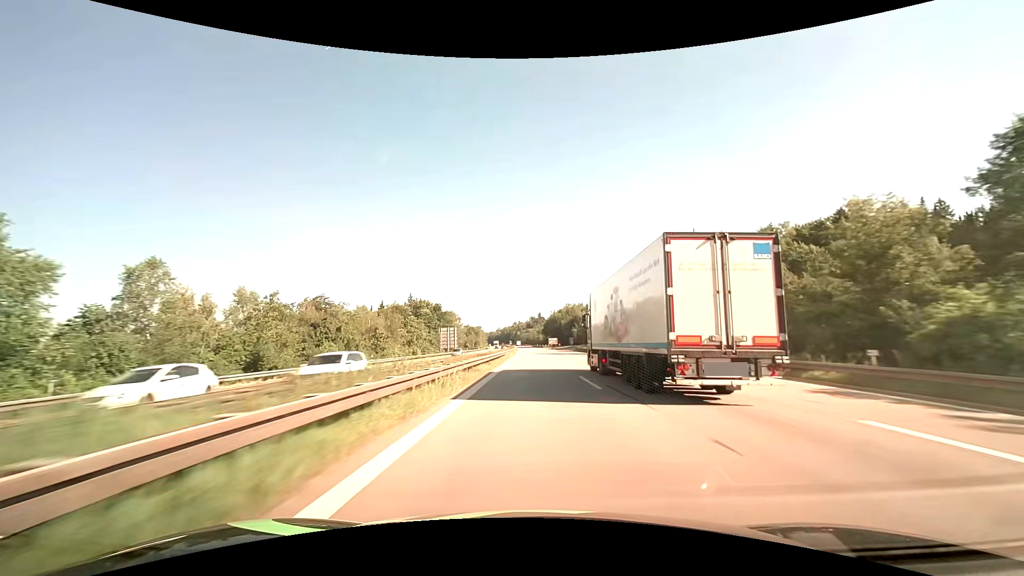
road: motorway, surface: asphalt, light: Day
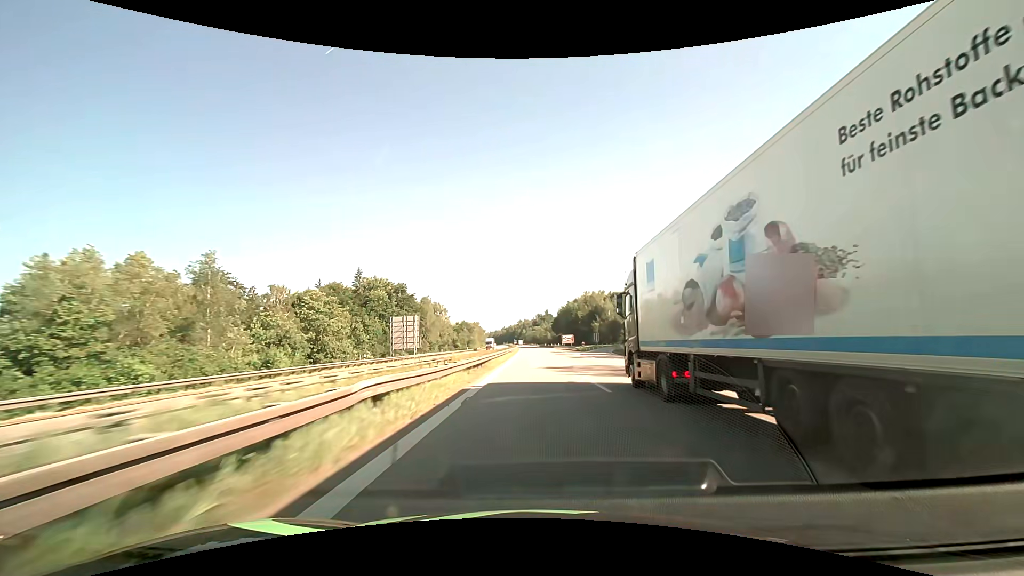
(-0.3, +55.5) m; -1°
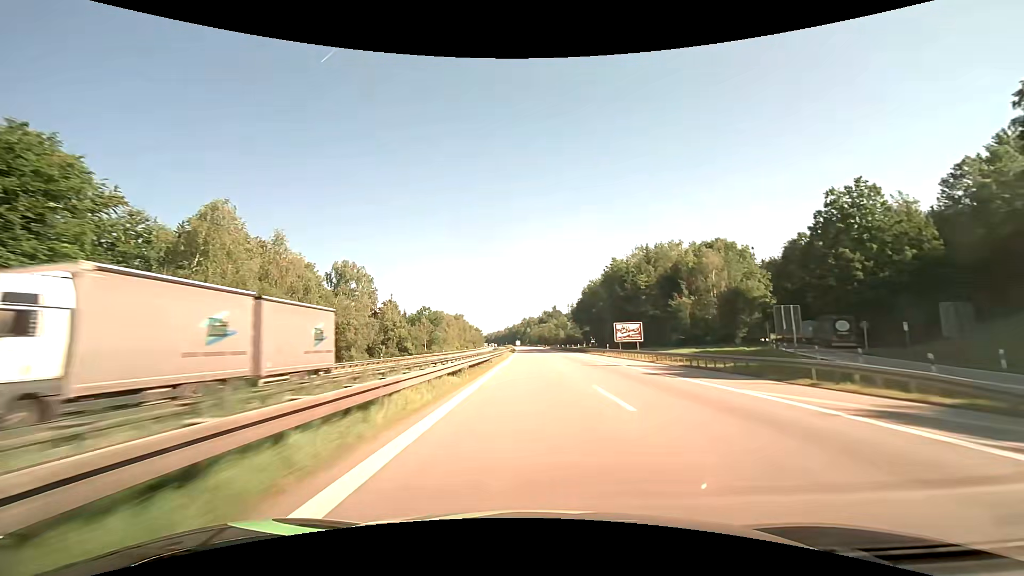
(-0.4, +93.8) m; -1°
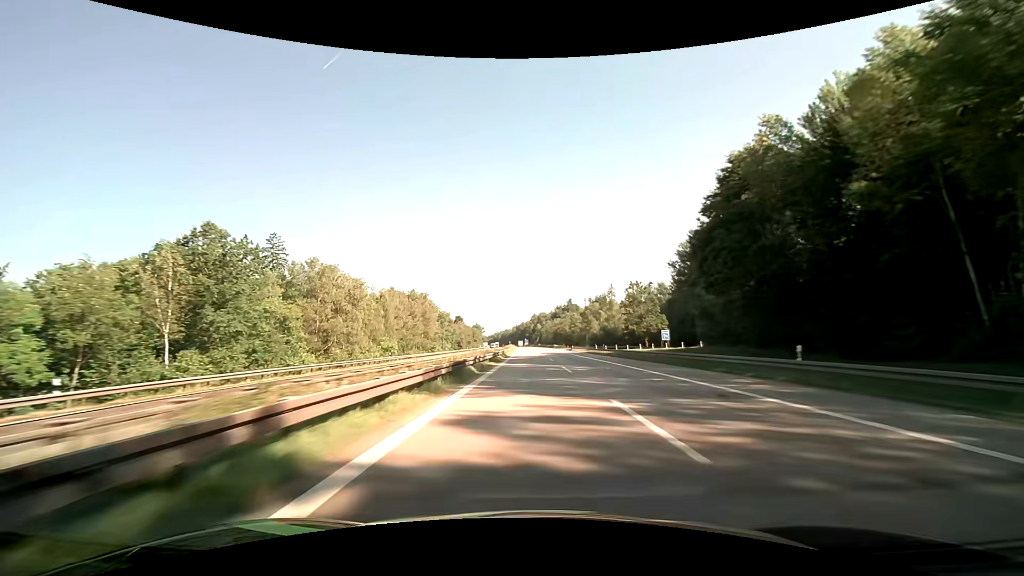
(-1.0, +94.5) m; -1°
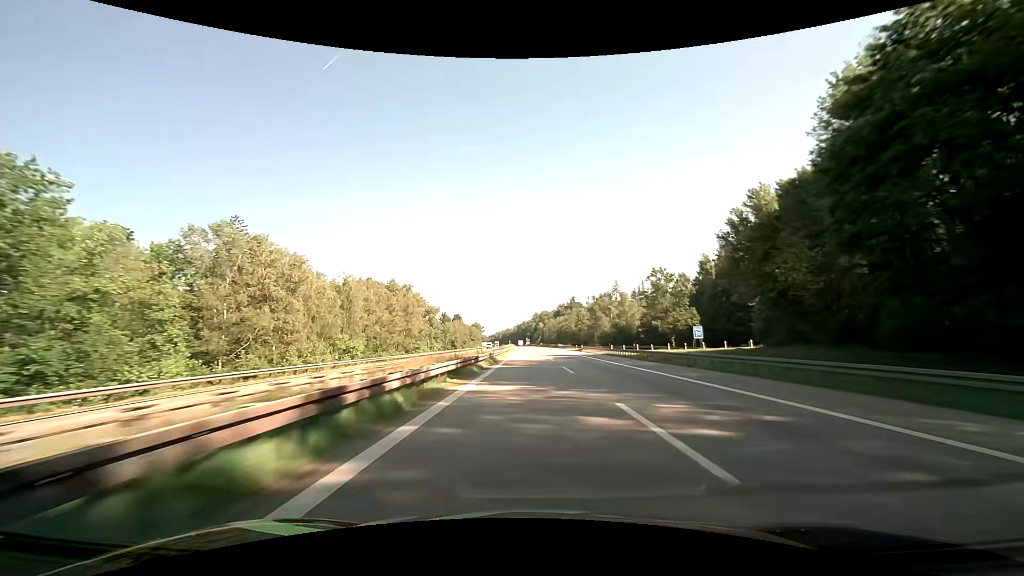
(0.0, +19.0) m; 0°
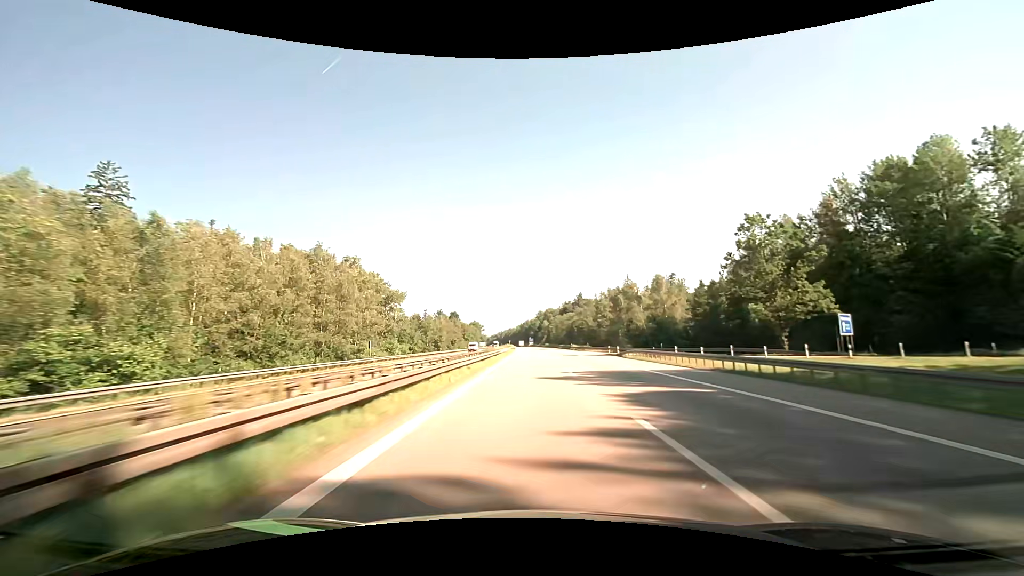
(-0.1, +38.0) m; 0°
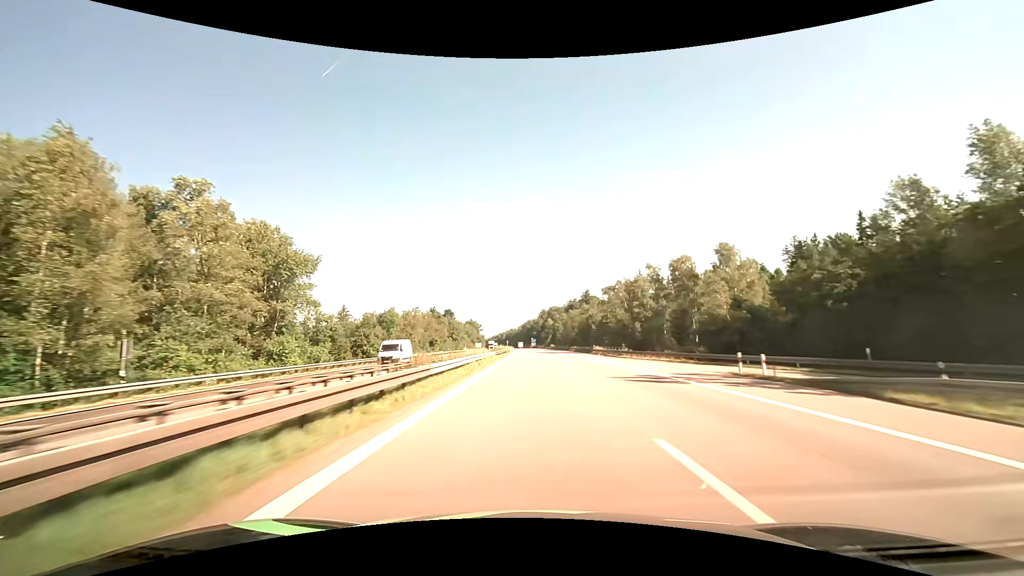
(-0.1, +38.0) m; 0°
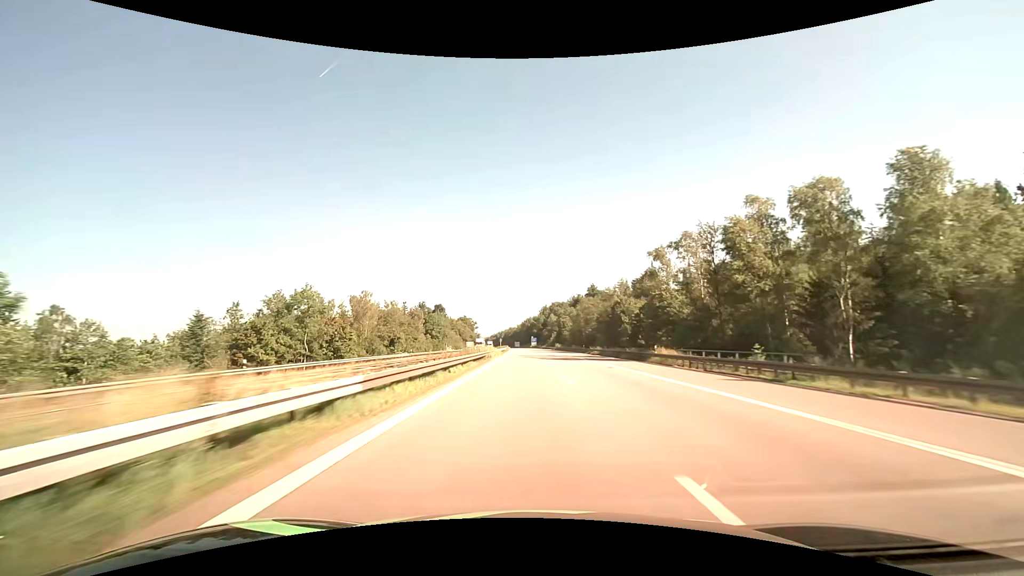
(-0.1, +38.0) m; 0°
(0, +10) (0, +20) (0, +30) (0, +40) (0, +50) (0, +60) (0, +70) (+1, +80) (+1, +90) (+1, +100) m
